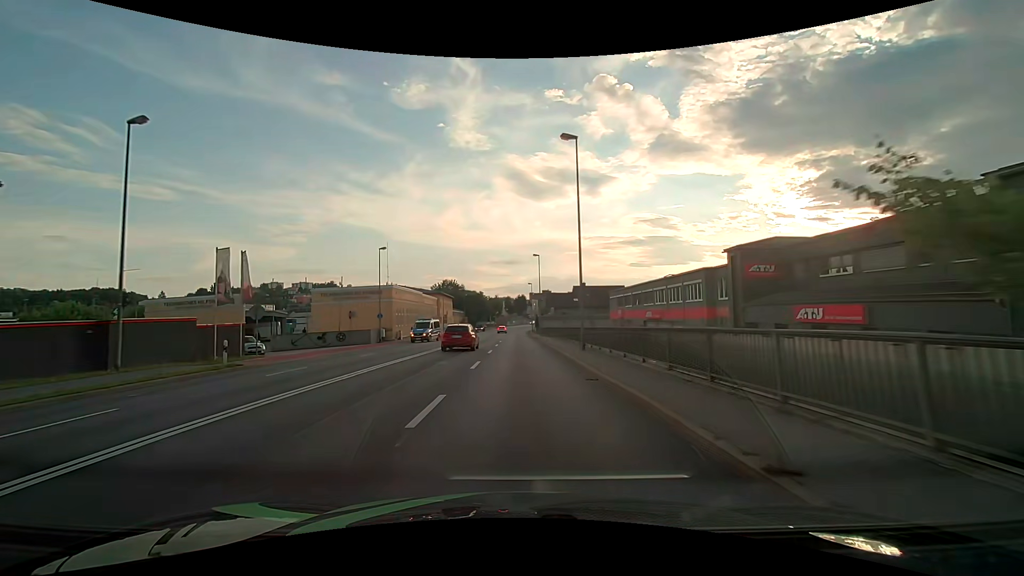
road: primary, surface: asphalt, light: Day
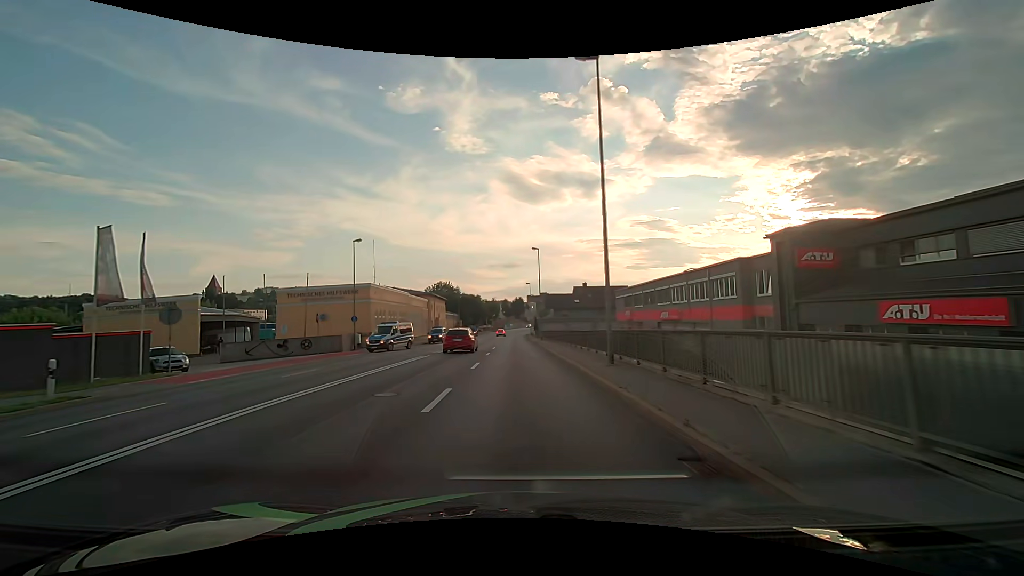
(0.0, +7.5) m; 0°
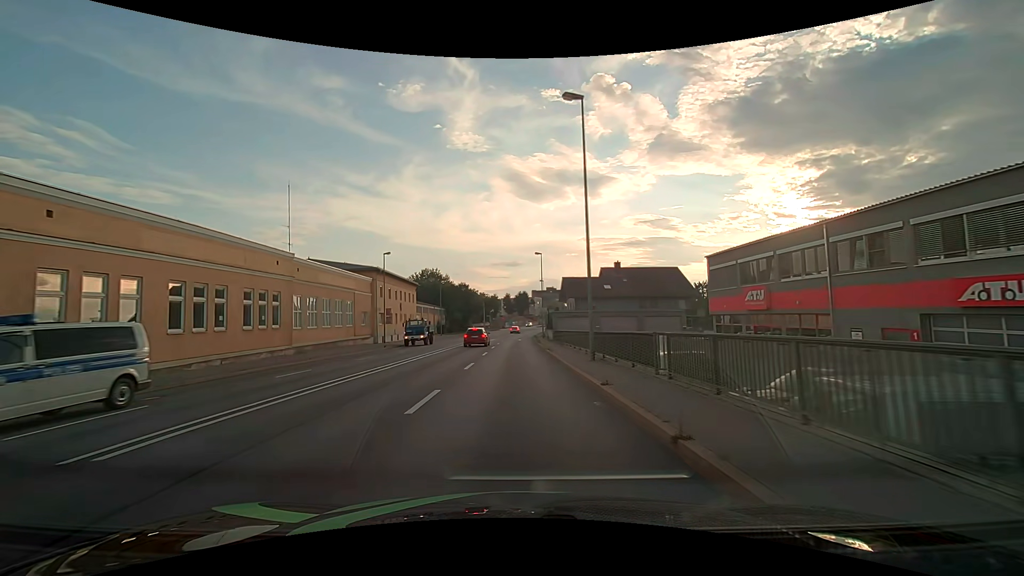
(0.0, +36.2) m; 0°
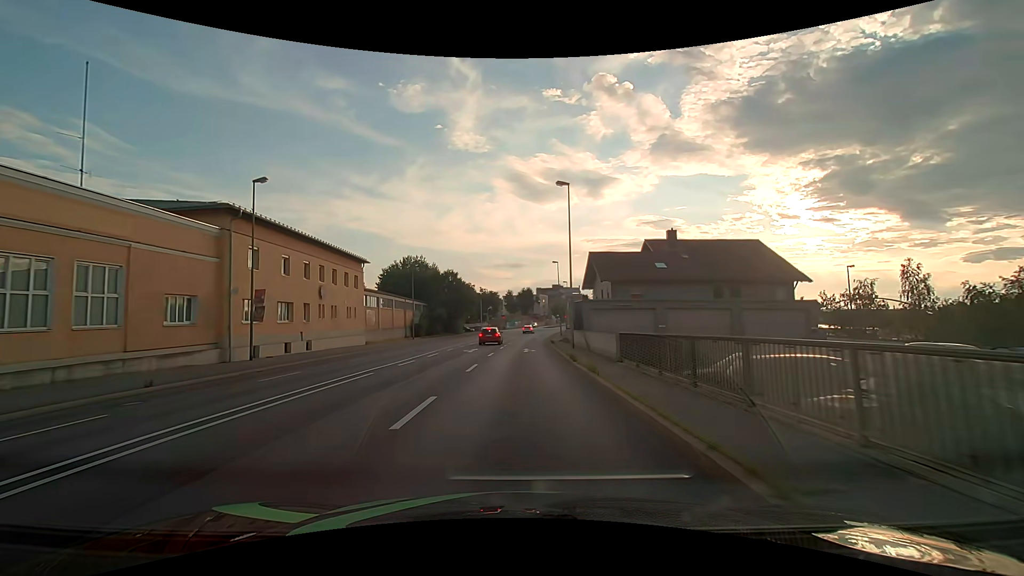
(-0.1, +28.4) m; 0°
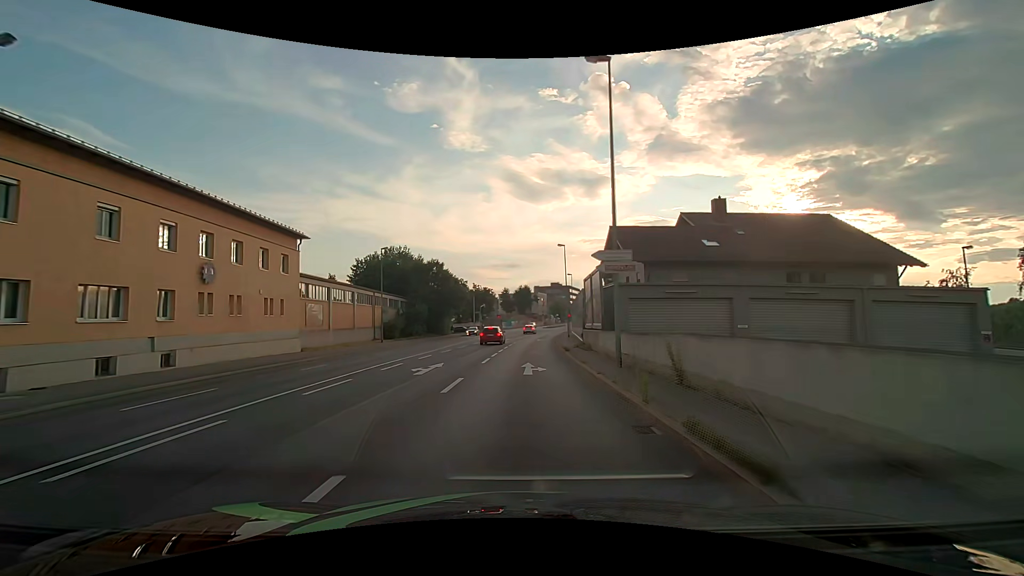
(0.0, +14.2) m; 0°
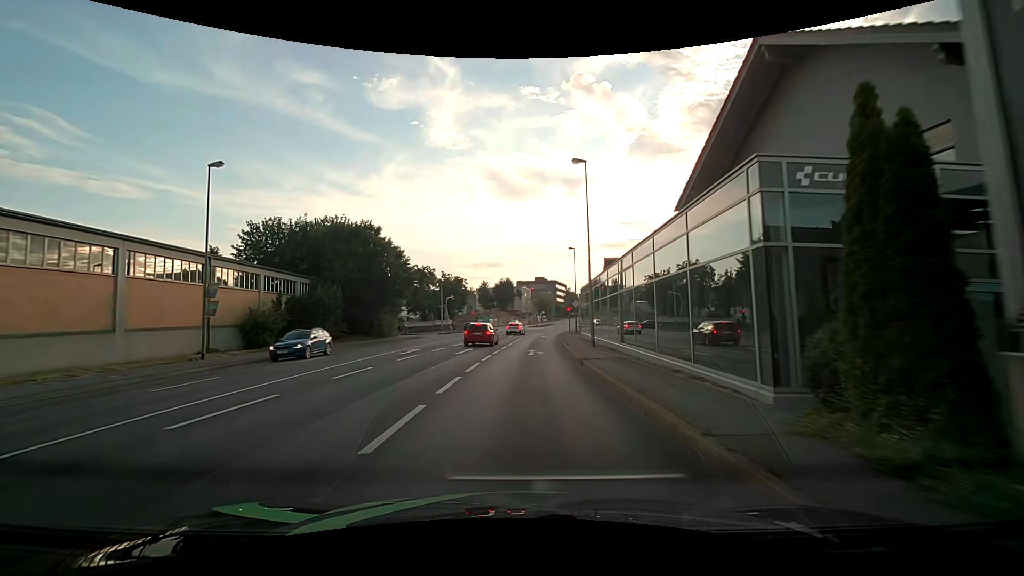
(+0.4, +27.7) m; +2°
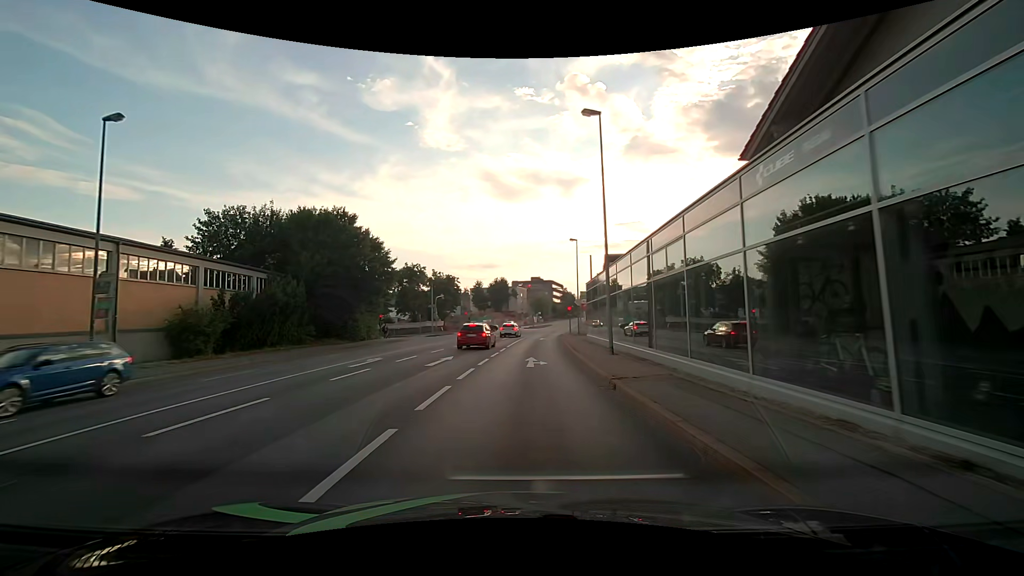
(0.0, +6.3) m; 0°
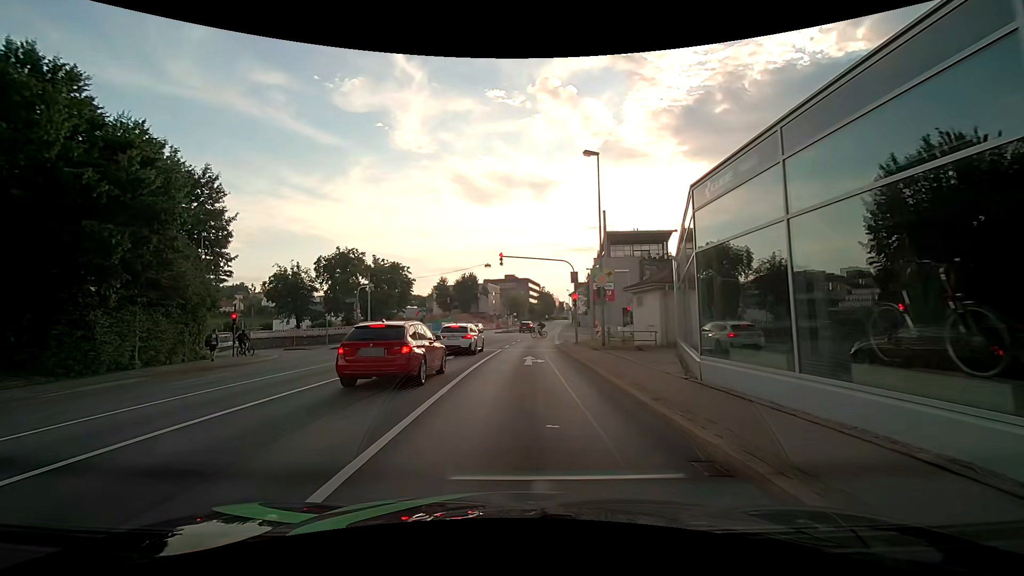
(+0.6, +26.3) m; +3°
(0, +10) (0, +20) (+1, +30) (+1, +40) (+2, +50) (+3, +60) (+4, +70) (+5, +80) (+6, +90) (+6, +100) m
